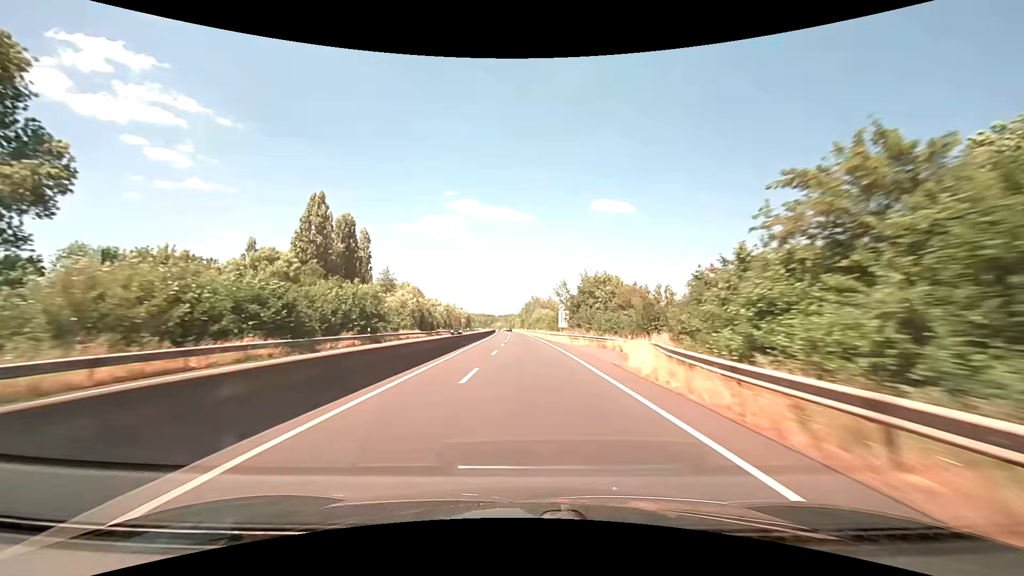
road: trunk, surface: asphalt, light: Day
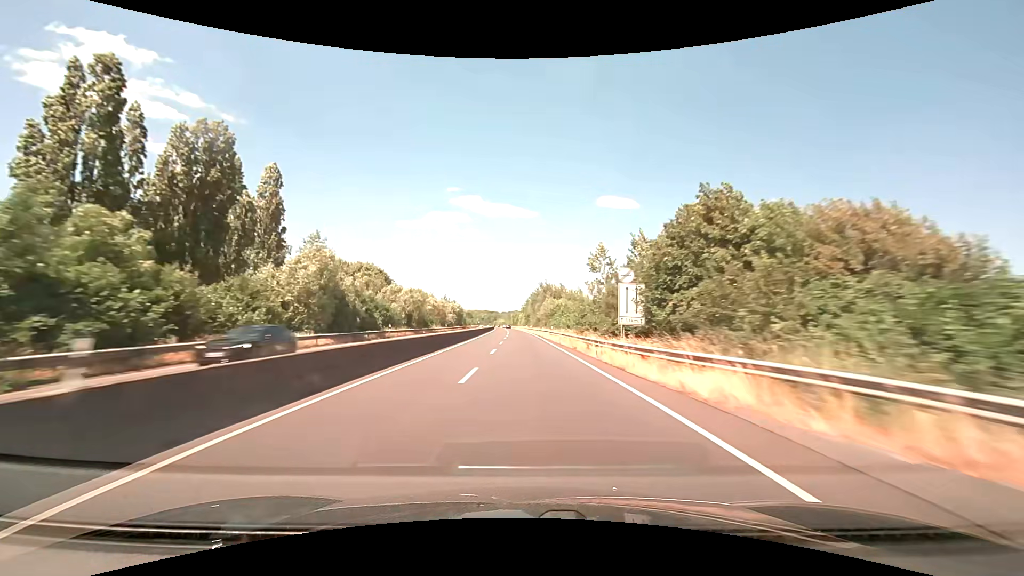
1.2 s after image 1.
(-0.1, +36.7) m; 0°
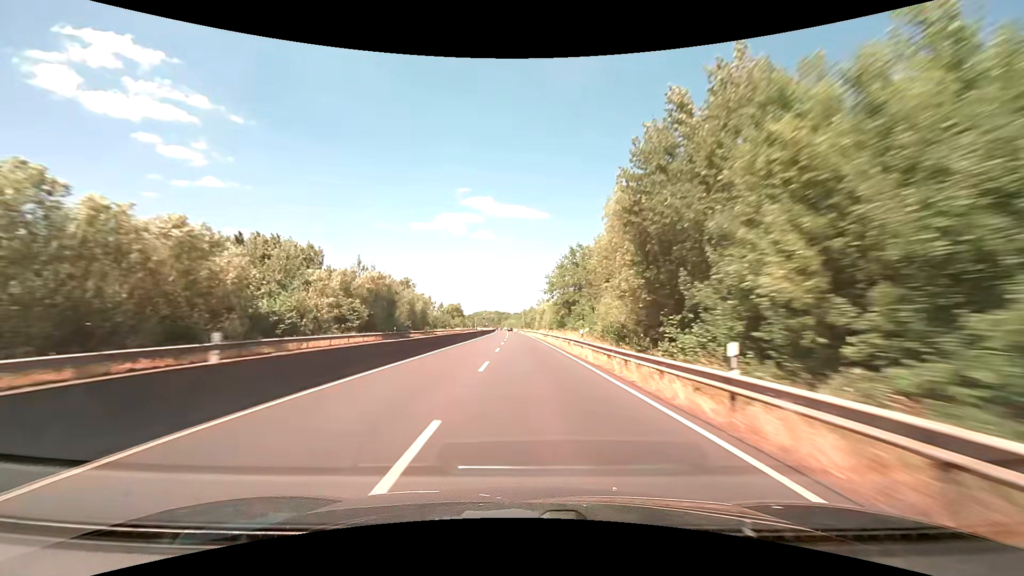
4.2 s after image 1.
(-1.8, +92.9) m; -2°
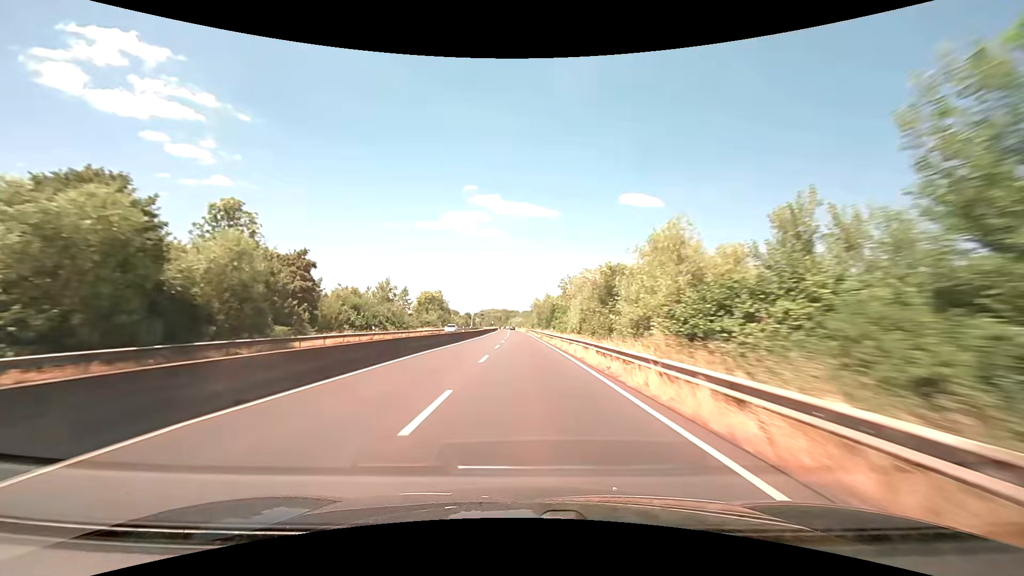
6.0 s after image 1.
(-0.6, +57.1) m; -1°
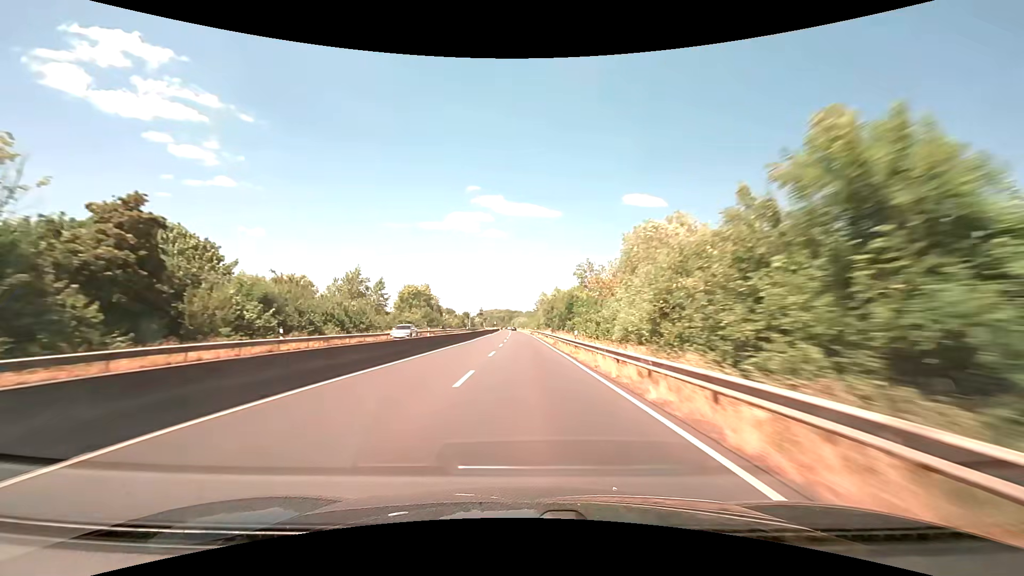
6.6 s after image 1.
(0.0, +19.2) m; 0°
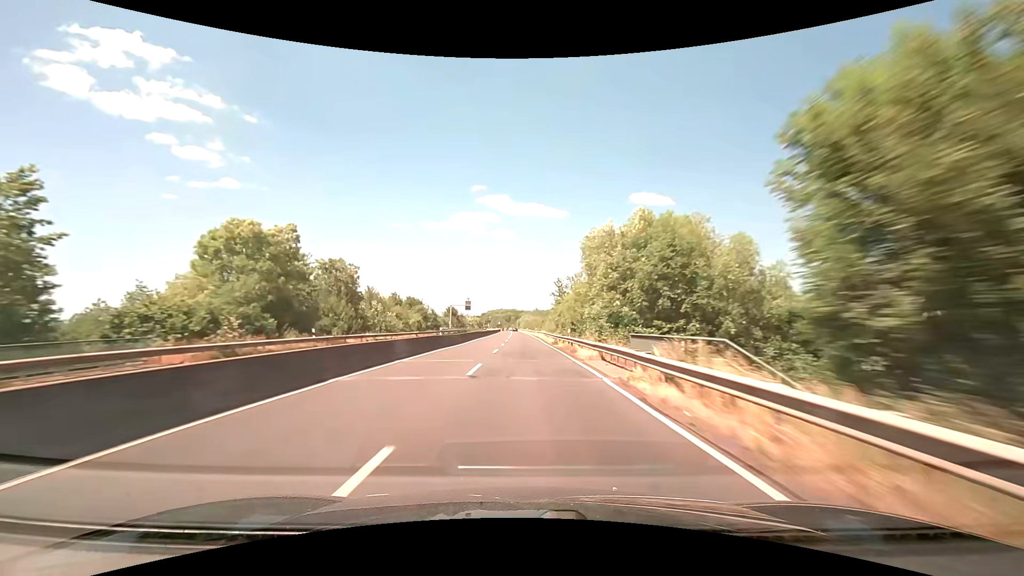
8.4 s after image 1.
(-0.4, +57.8) m; -1°
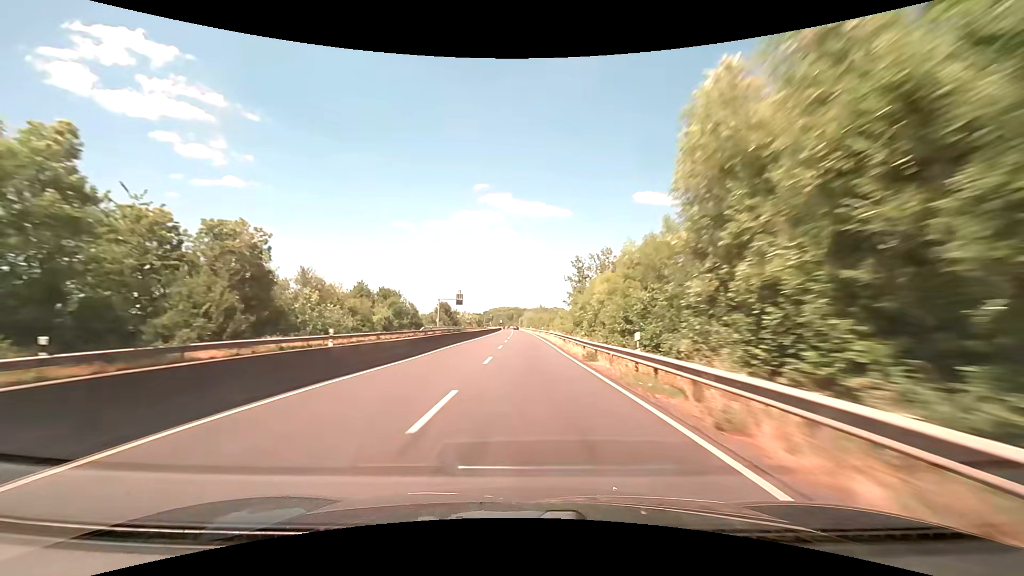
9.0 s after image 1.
(0.0, +19.3) m; 0°
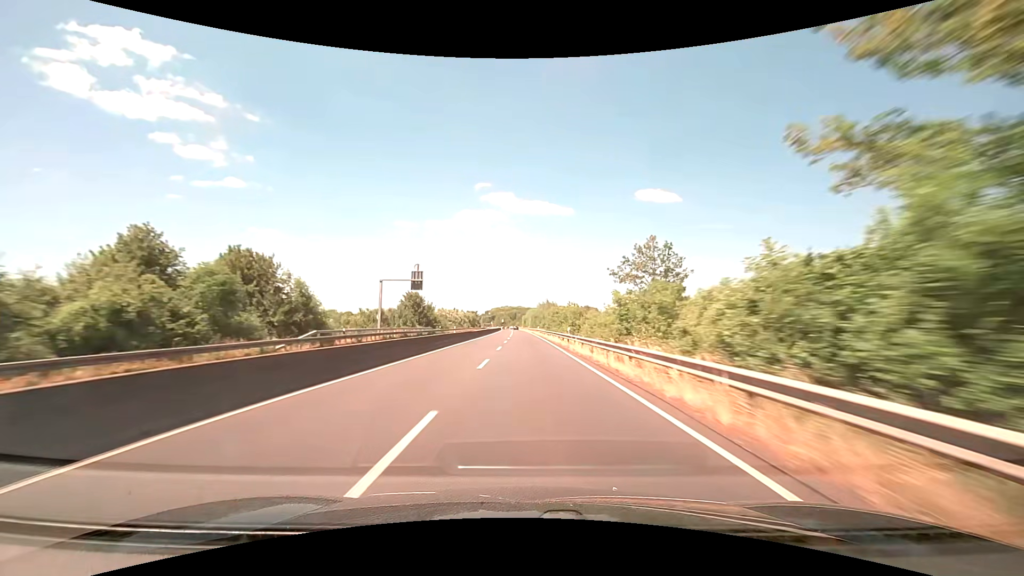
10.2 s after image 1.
(-0.2, +38.7) m; -1°
(0, +10) (0, +20) (0, +30) (0, +40) (0, +50) (0, +60) (0, +70) (0, +80) (-1, +90) (-1, +100) m
